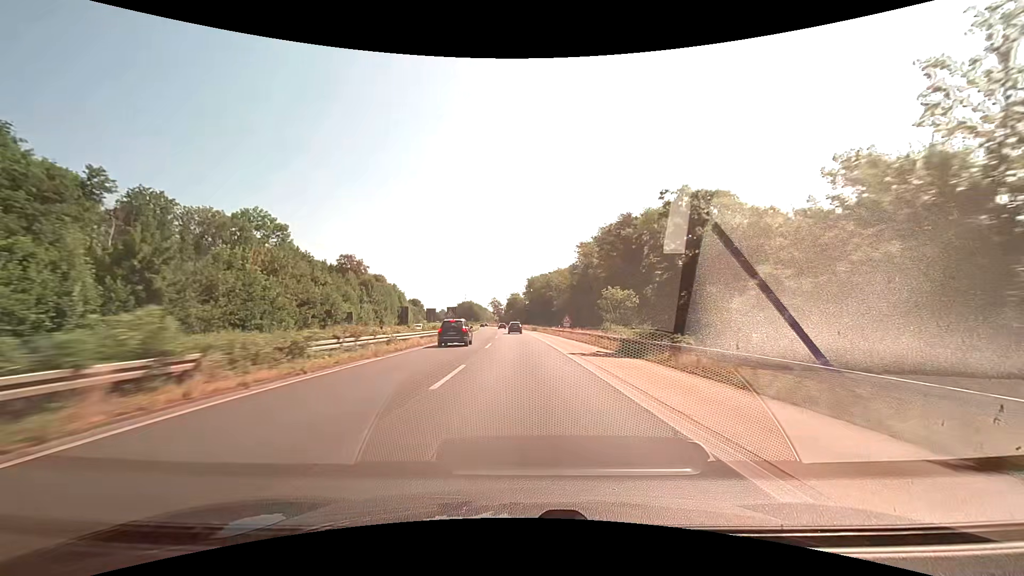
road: trunk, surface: asphalt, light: Day
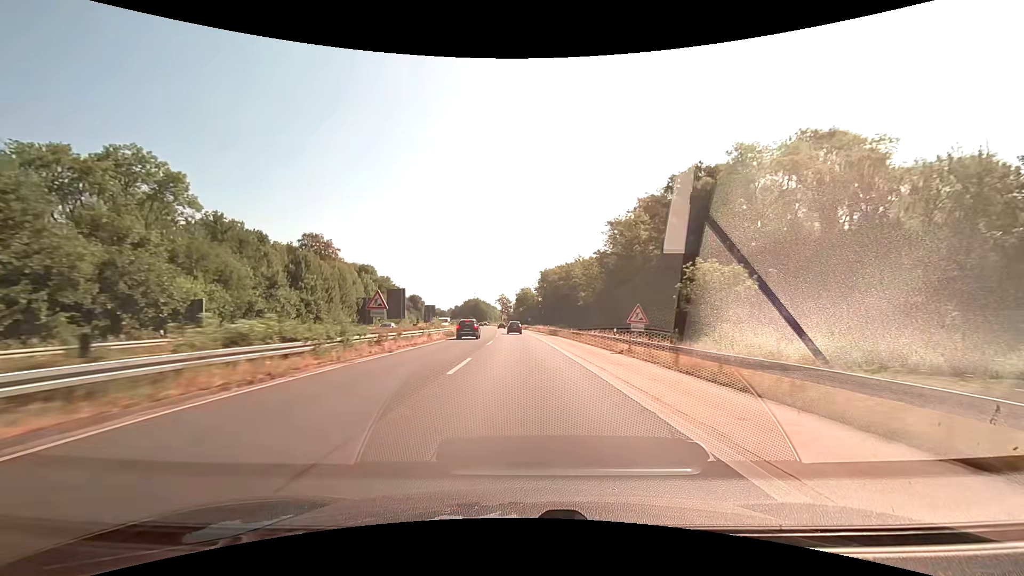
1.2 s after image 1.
(-0.4, +33.5) m; -1°
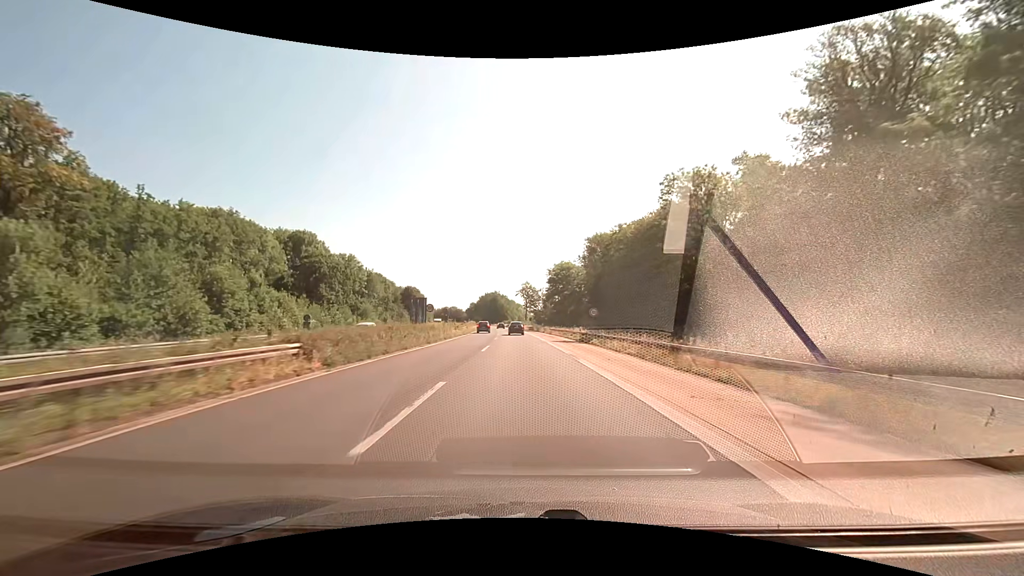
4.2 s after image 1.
(-1.9, +79.0) m; -3°
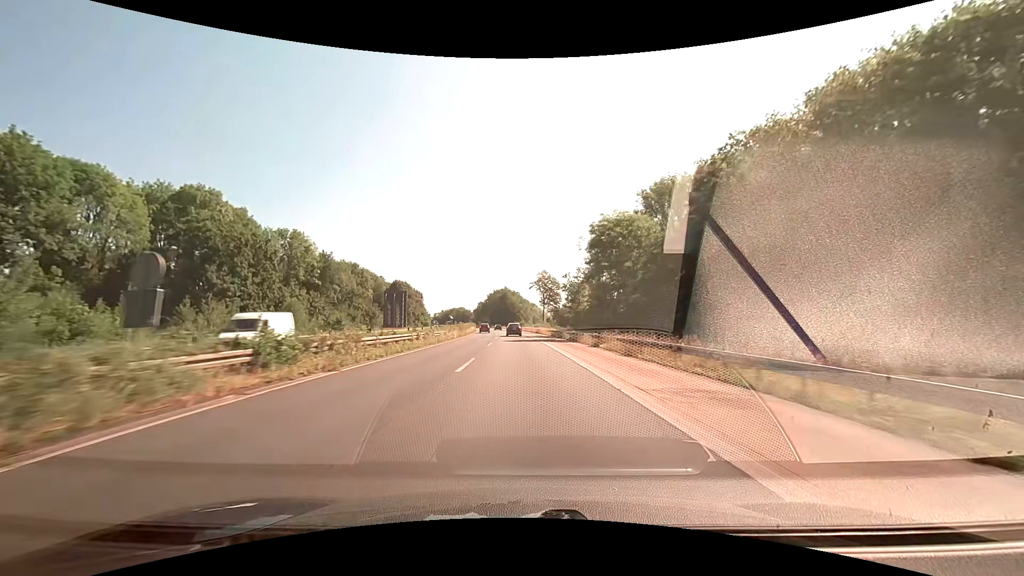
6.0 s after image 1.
(-0.6, +44.8) m; -2°
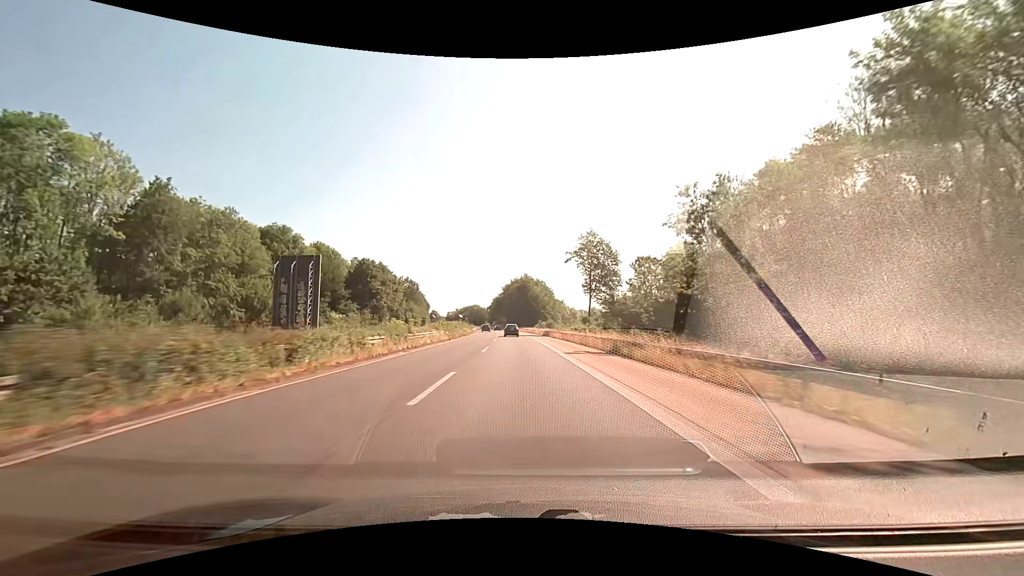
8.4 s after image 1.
(-1.3, +60.1) m; -3°
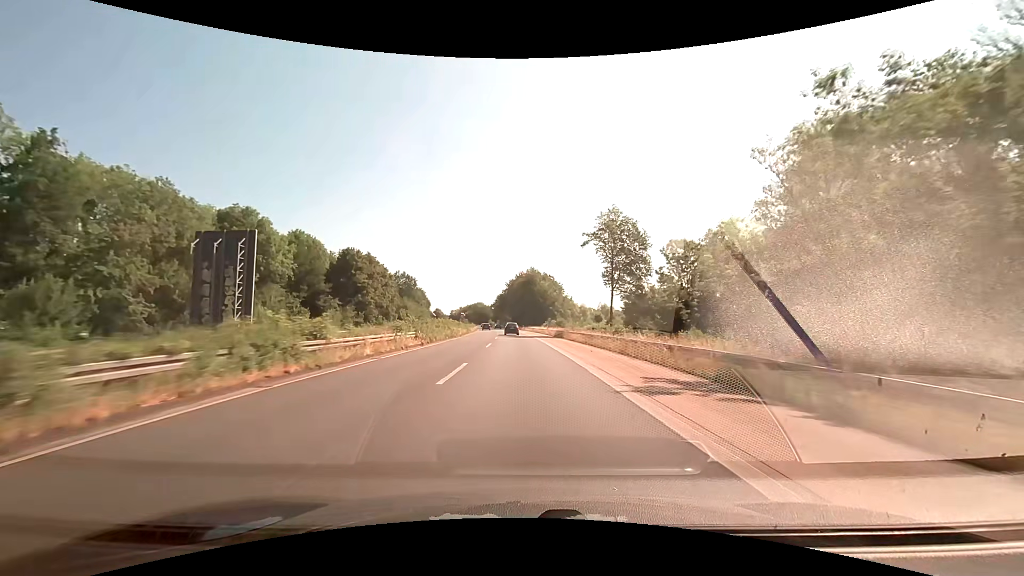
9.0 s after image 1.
(-0.1, +15.1) m; -1°
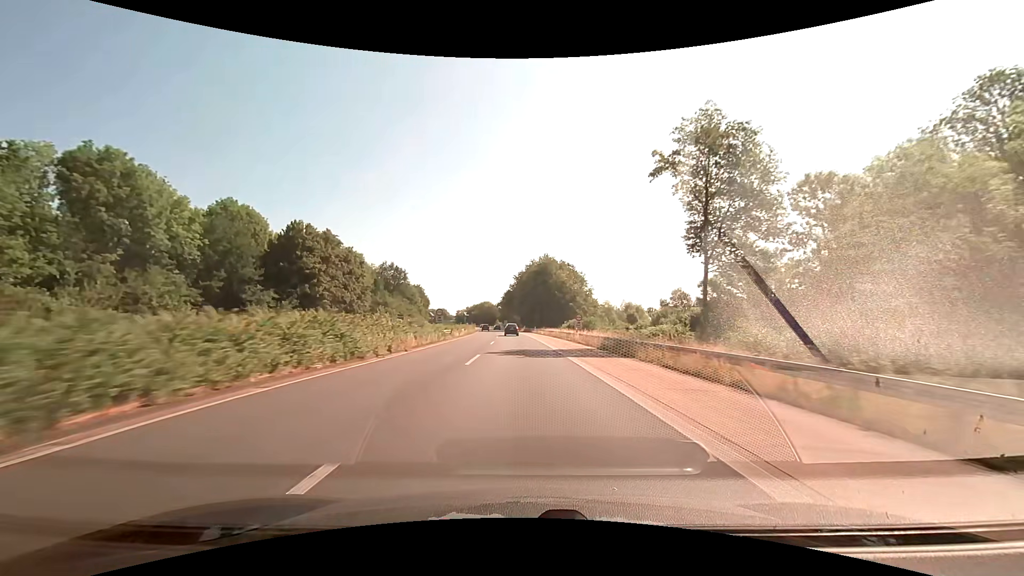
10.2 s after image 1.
(-0.3, +30.4) m; -1°
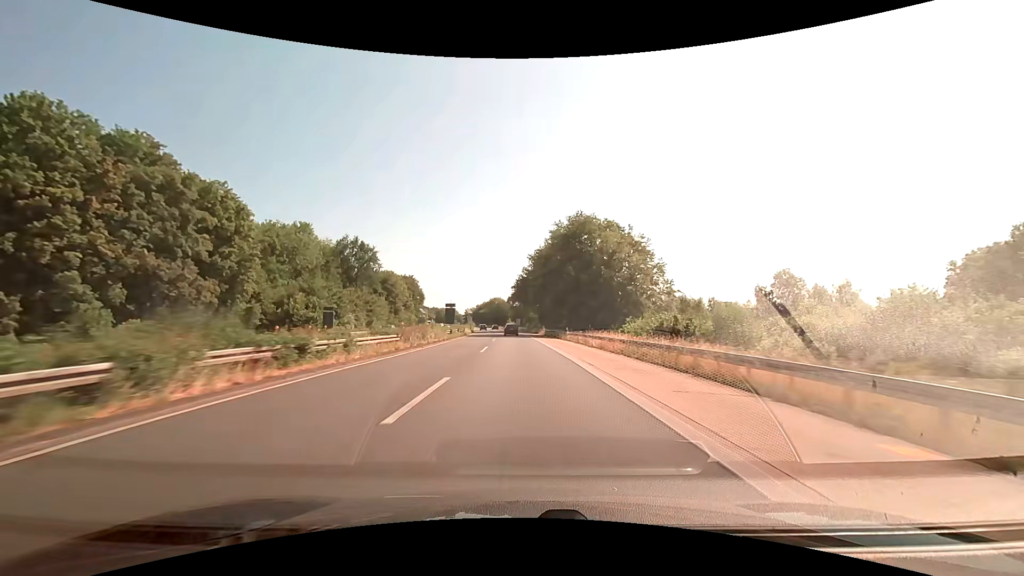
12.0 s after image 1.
(-0.7, +45.9) m; -2°
(0, +10) (0, +20) (0, +30) (-1, +40) (-1, +50) (-1, +60) (-2, +70) (-2, +80) (-3, +90) (-4, +100) m
